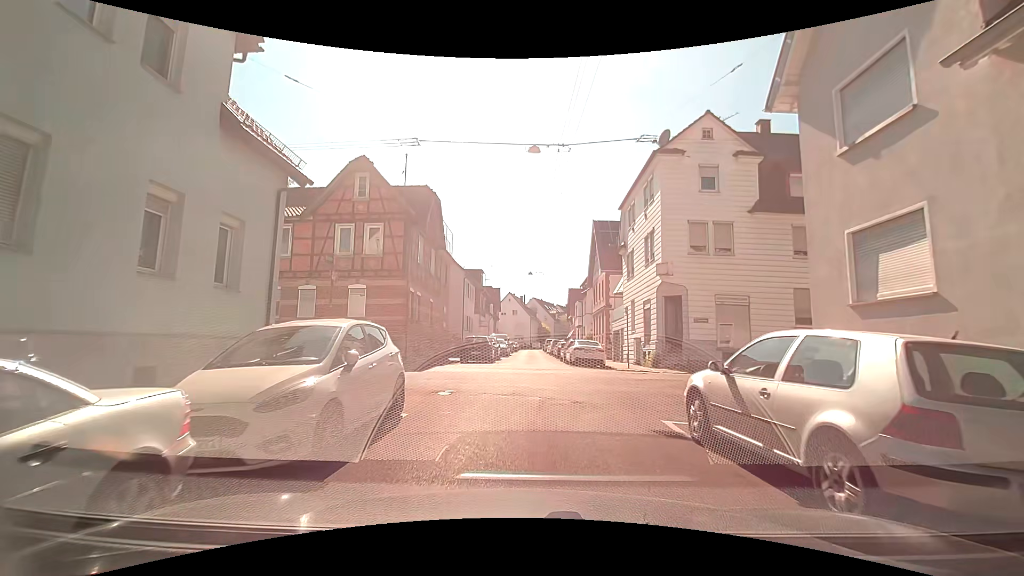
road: residential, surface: asphalt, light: Day
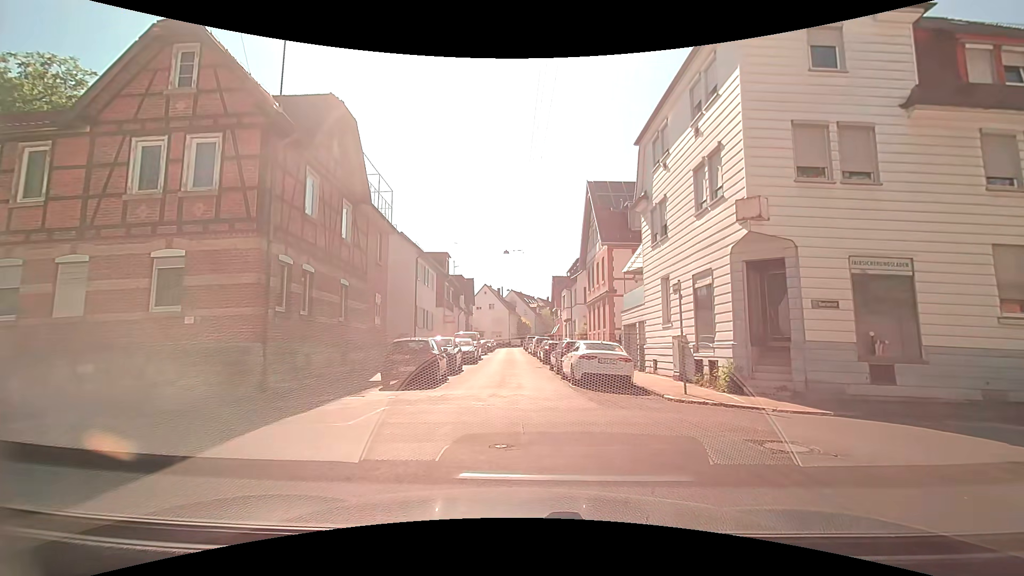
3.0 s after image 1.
(-0.1, +10.9) m; +1°
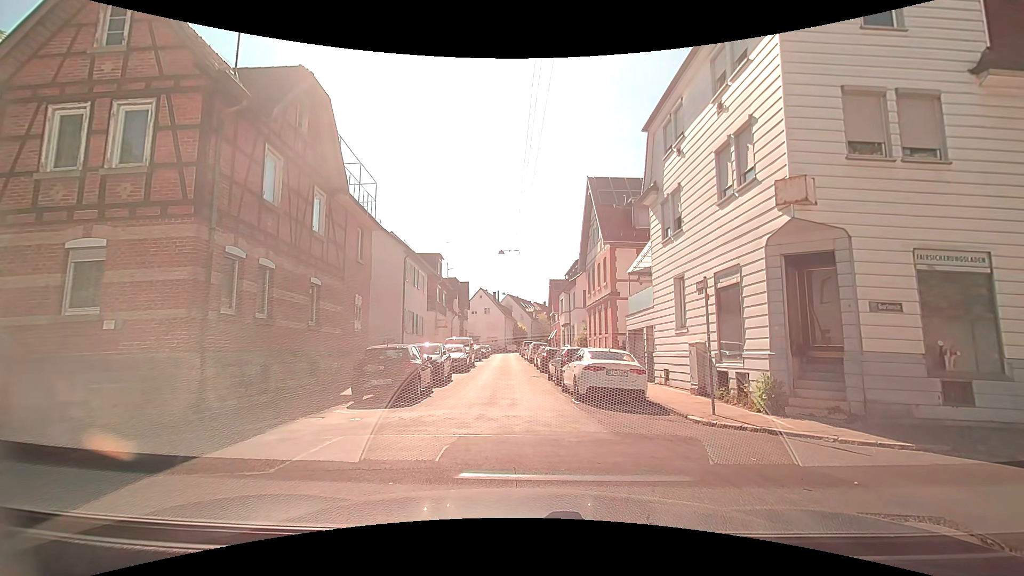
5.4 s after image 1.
(0.0, +2.1) m; 0°
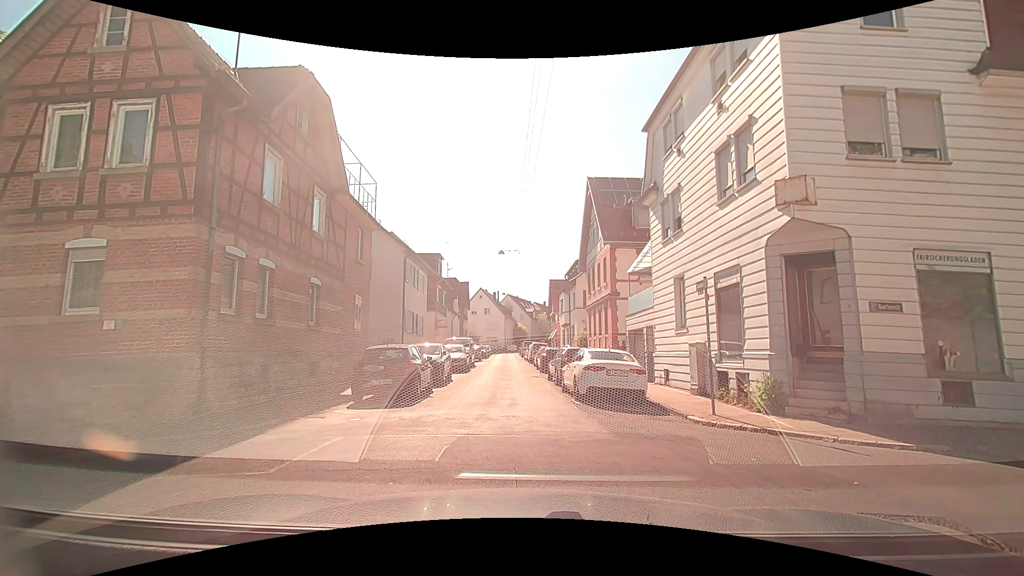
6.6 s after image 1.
(0.0, 0.0) m; 0°
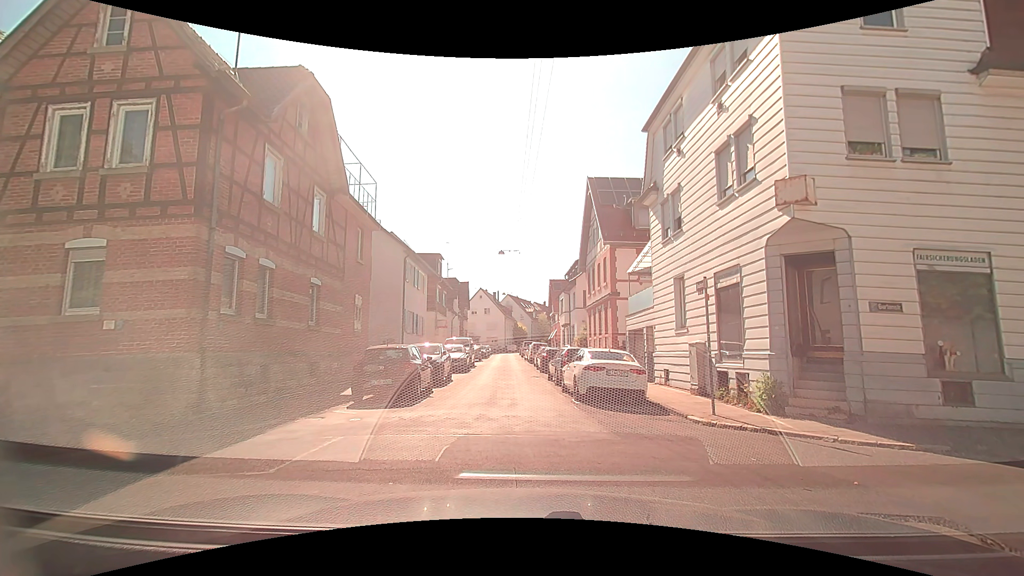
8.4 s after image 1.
(0.0, 0.0) m; 0°
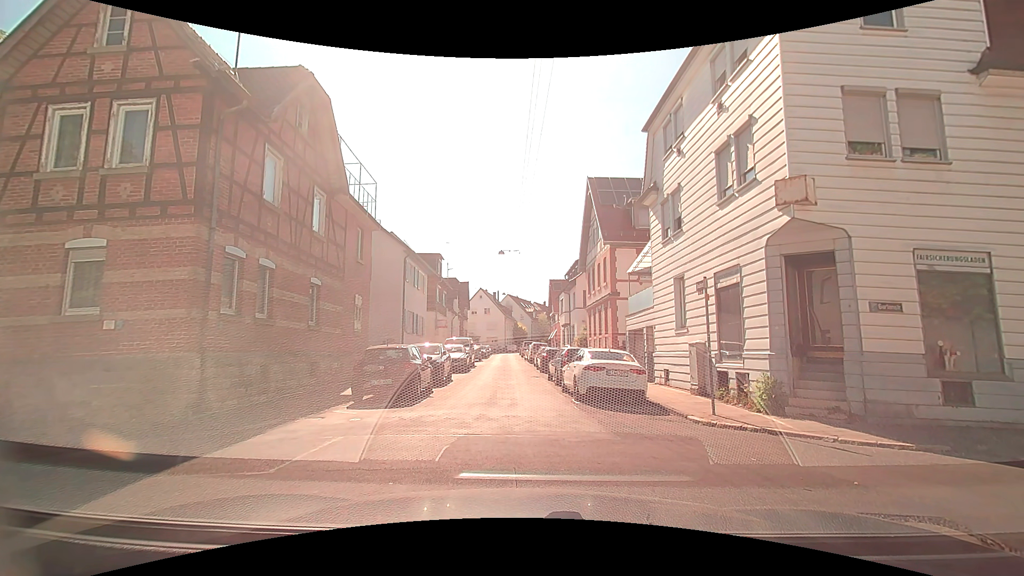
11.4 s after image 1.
(0.0, 0.0) m; 0°
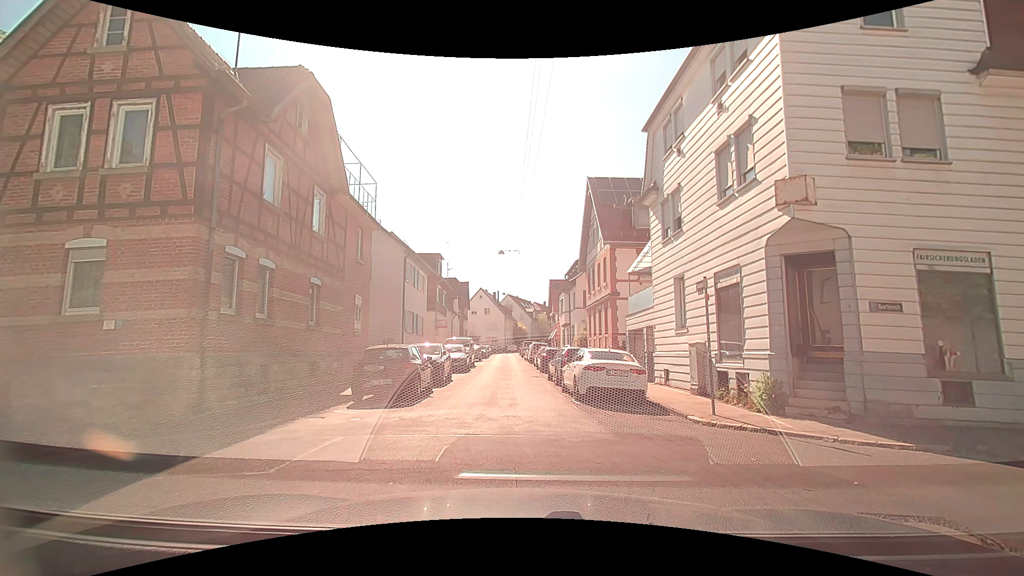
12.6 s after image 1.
(0.0, 0.0) m; 0°
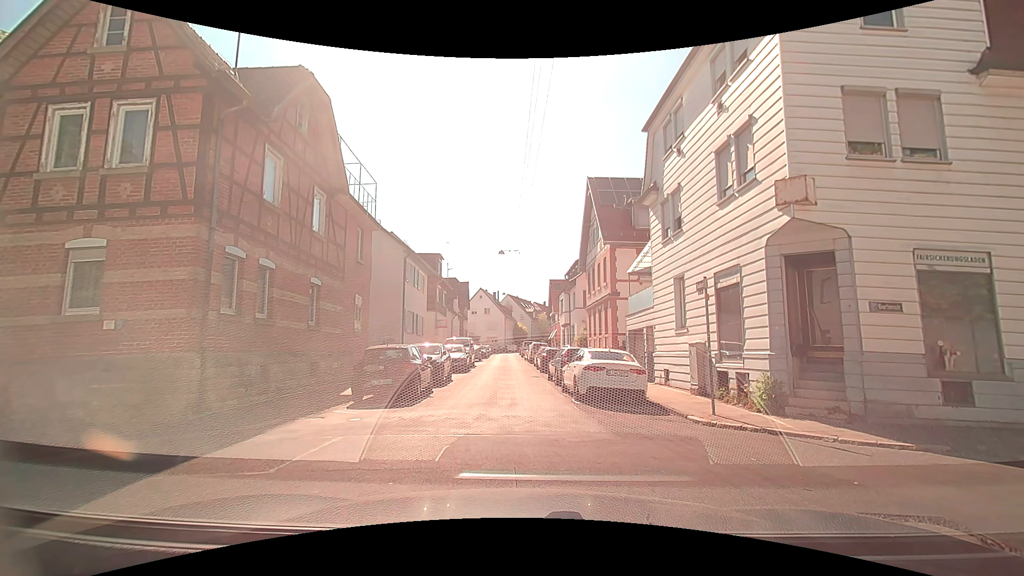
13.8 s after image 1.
(0.0, 0.0) m; 0°
